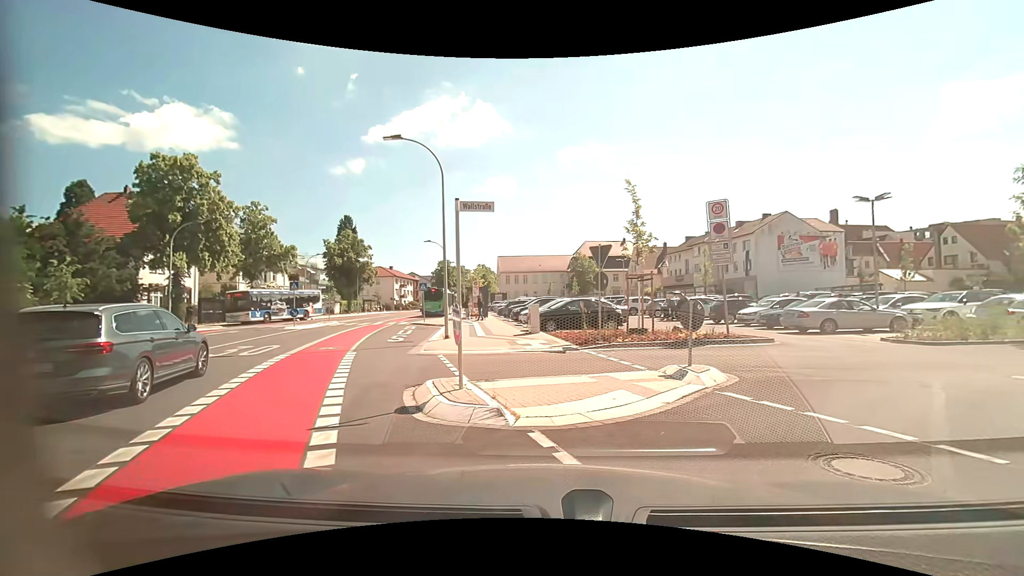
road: unclassified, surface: asphalt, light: Day
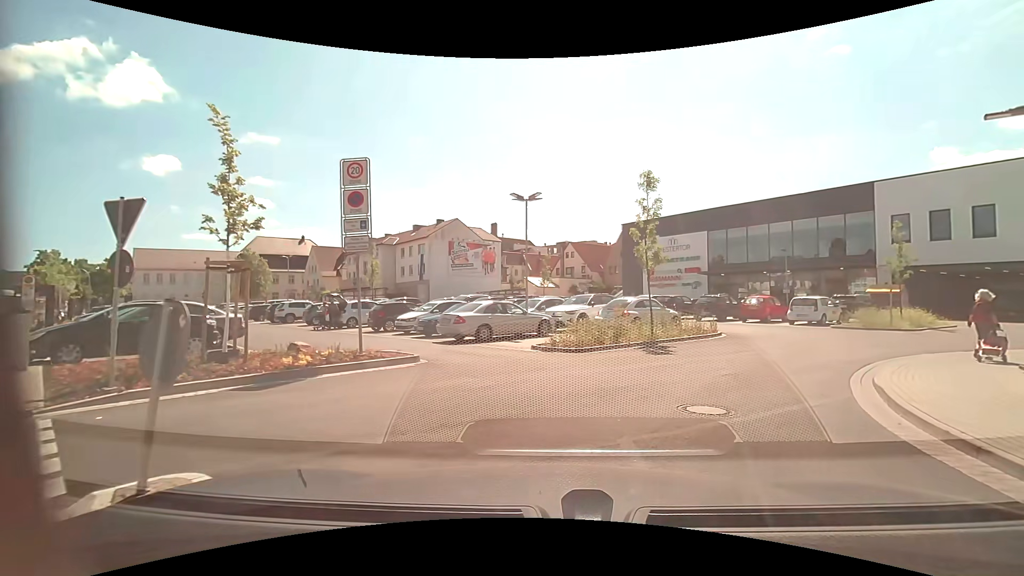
(+1.9, +5.8) m; +35°
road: residential
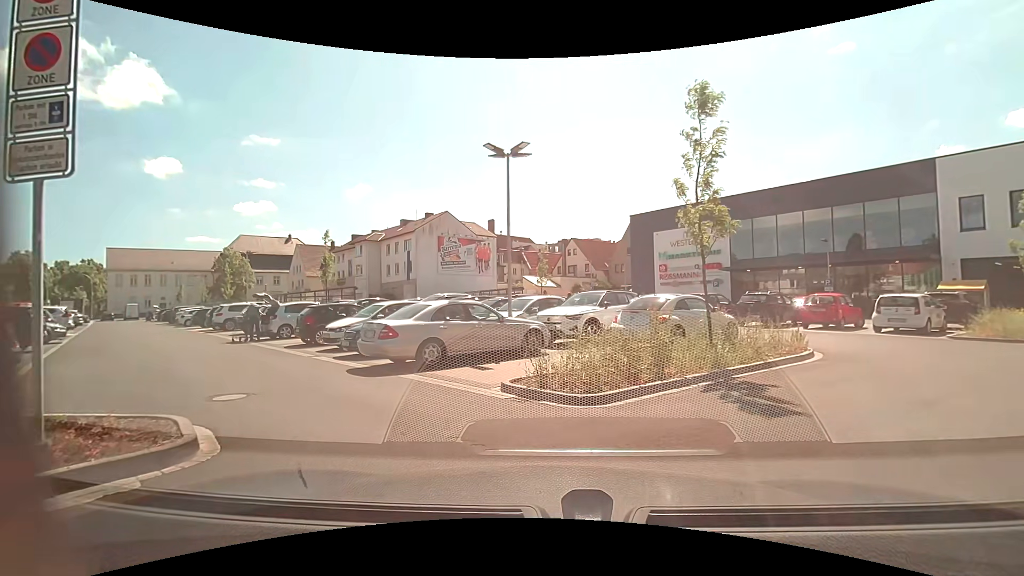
(+0.3, +7.1) m; 0°
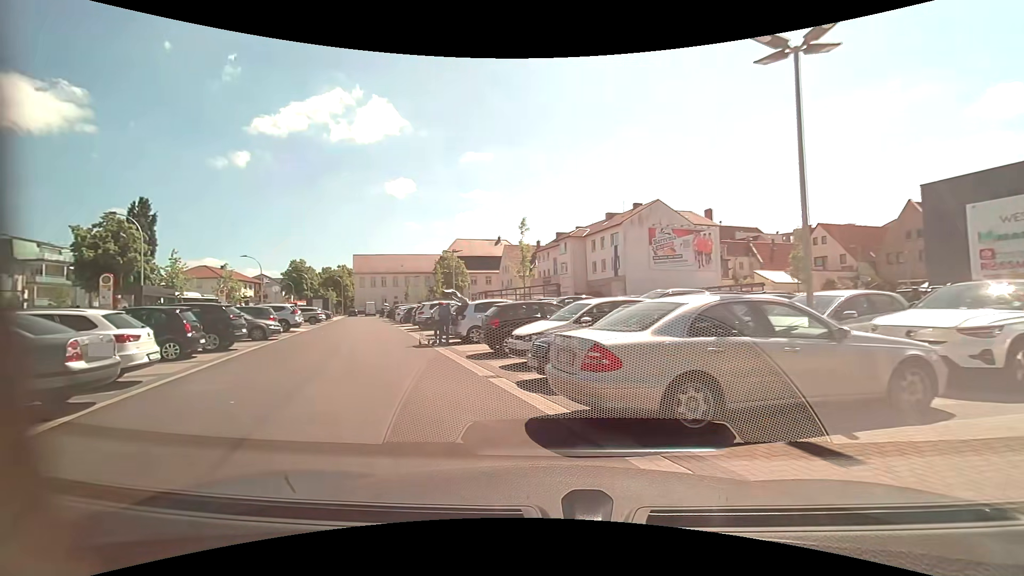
(-1.0, +5.4) m; -23°
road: service
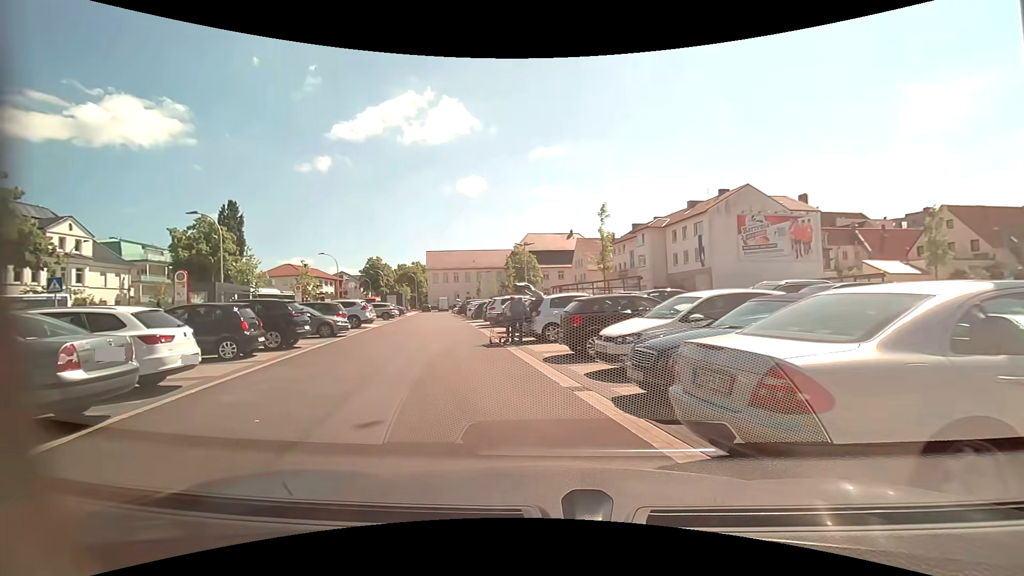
(-0.1, +2.0) m; -8°
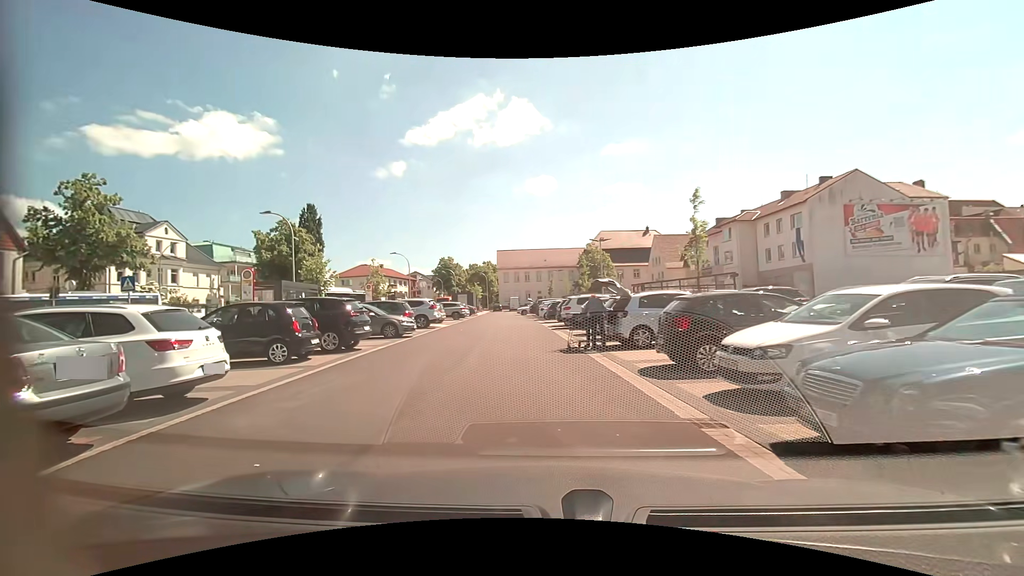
(-0.1, +2.1) m; -9°
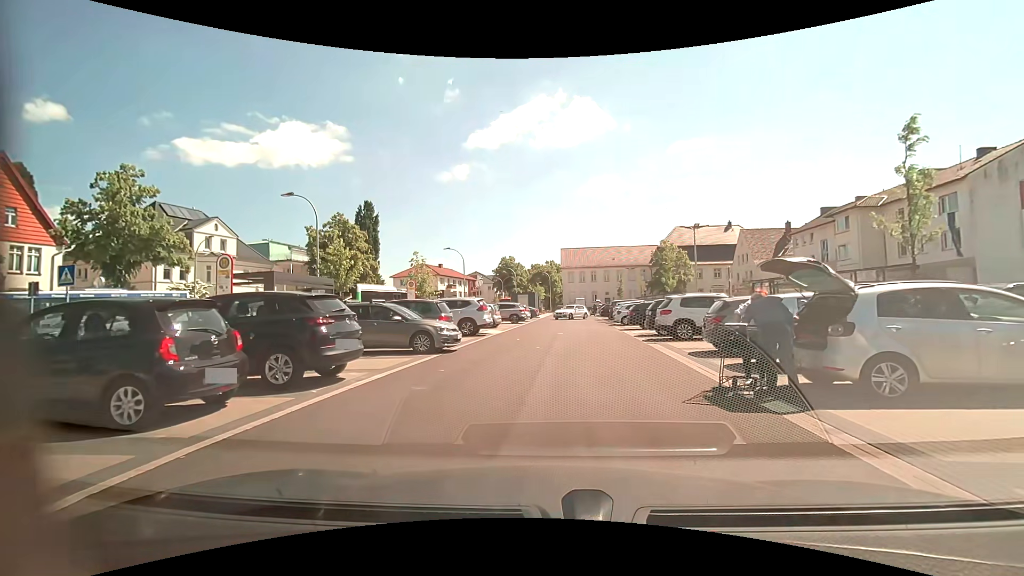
(-0.6, +6.7) m; -6°
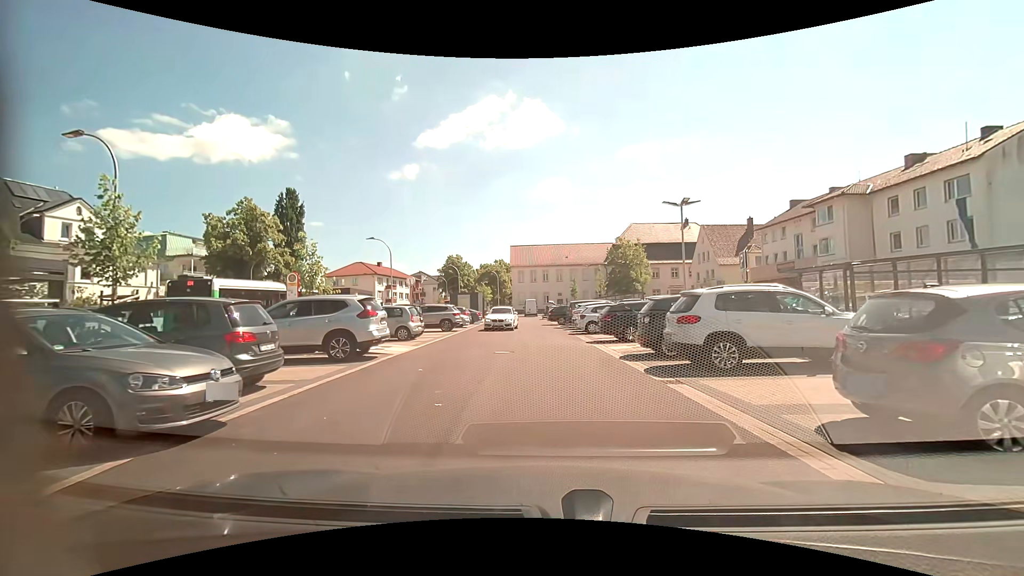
(+0.3, +8.8) m; +5°
